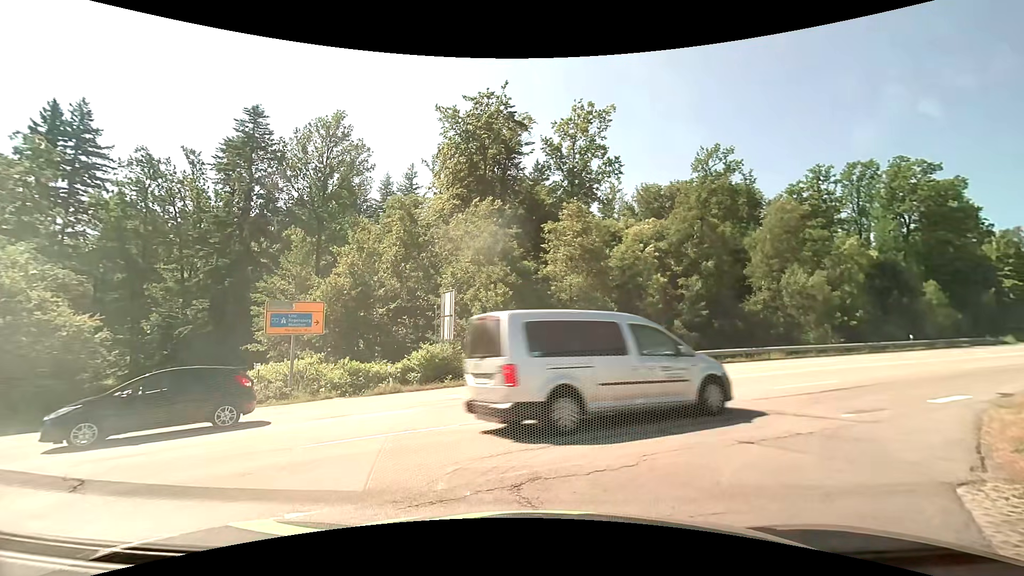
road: residential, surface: asphalt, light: Day
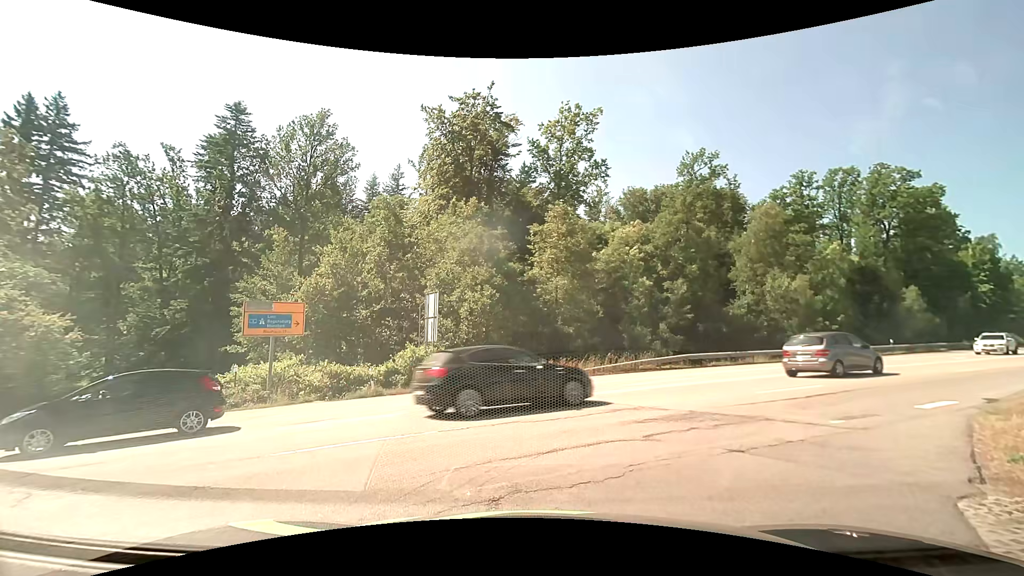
(0.0, +0.4) m; 0°
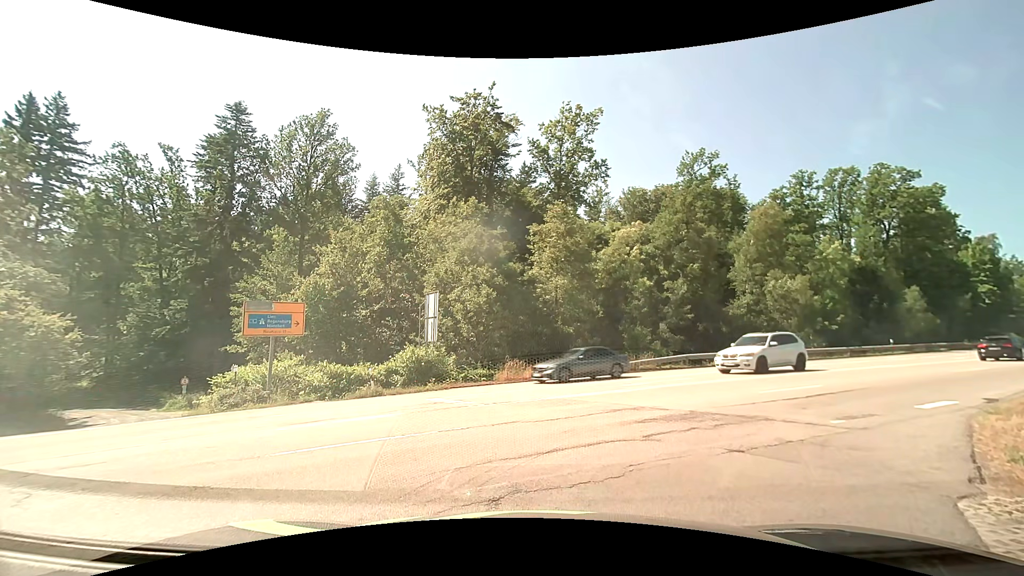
(0.0, 0.0) m; 0°
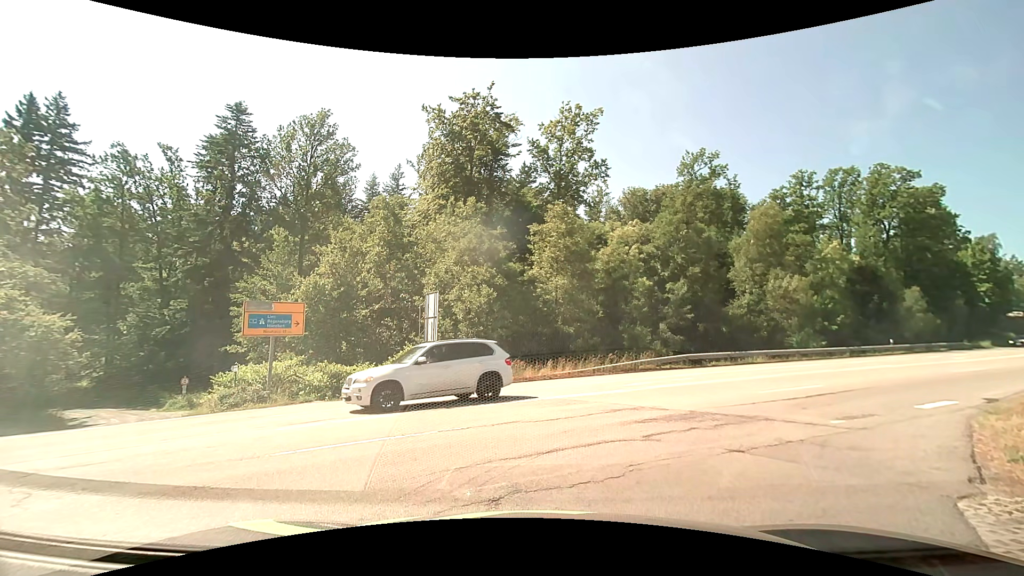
(0.0, 0.0) m; 0°
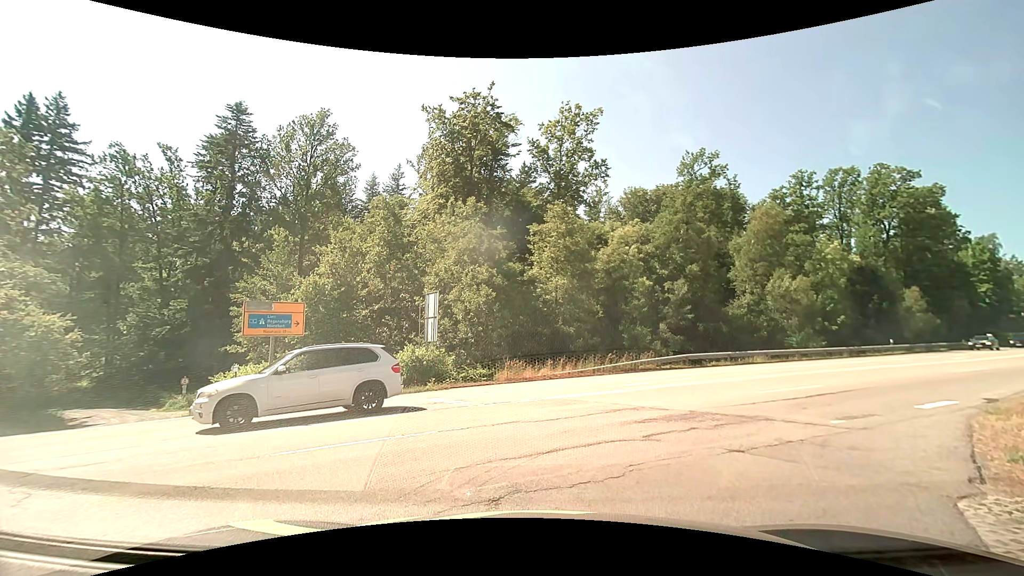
(0.0, 0.0) m; 0°
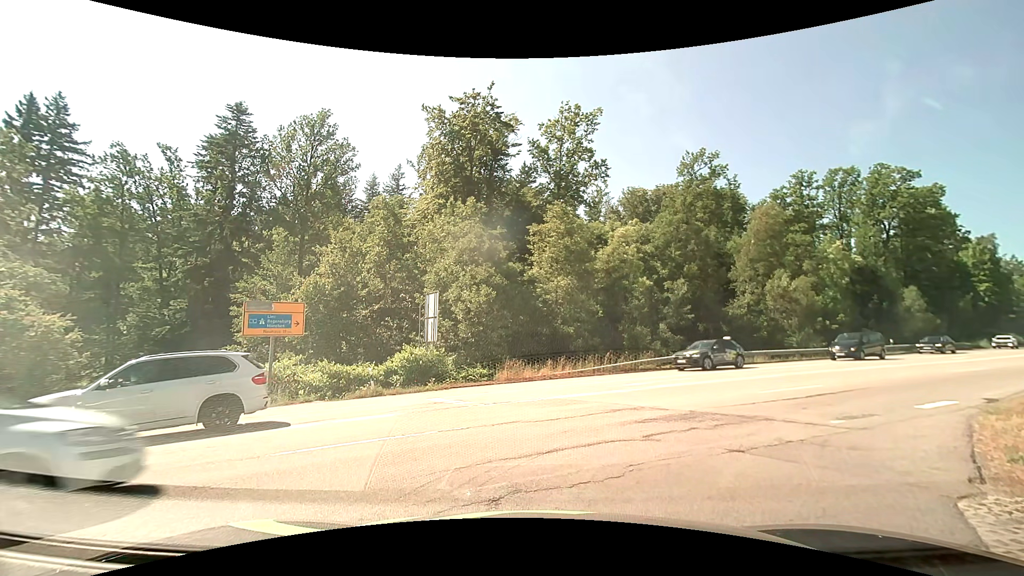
(0.0, 0.0) m; 0°
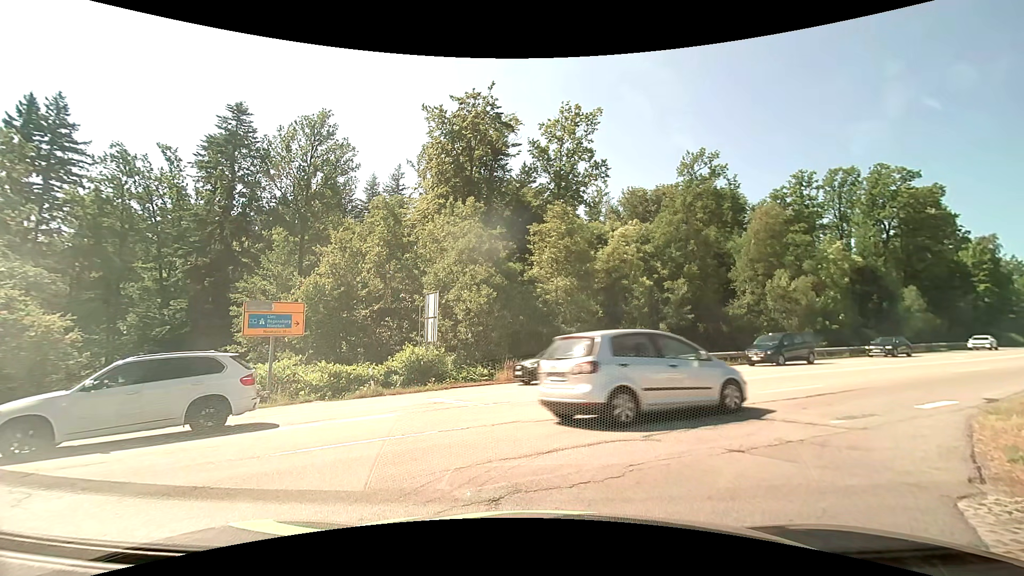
(0.0, 0.0) m; 0°
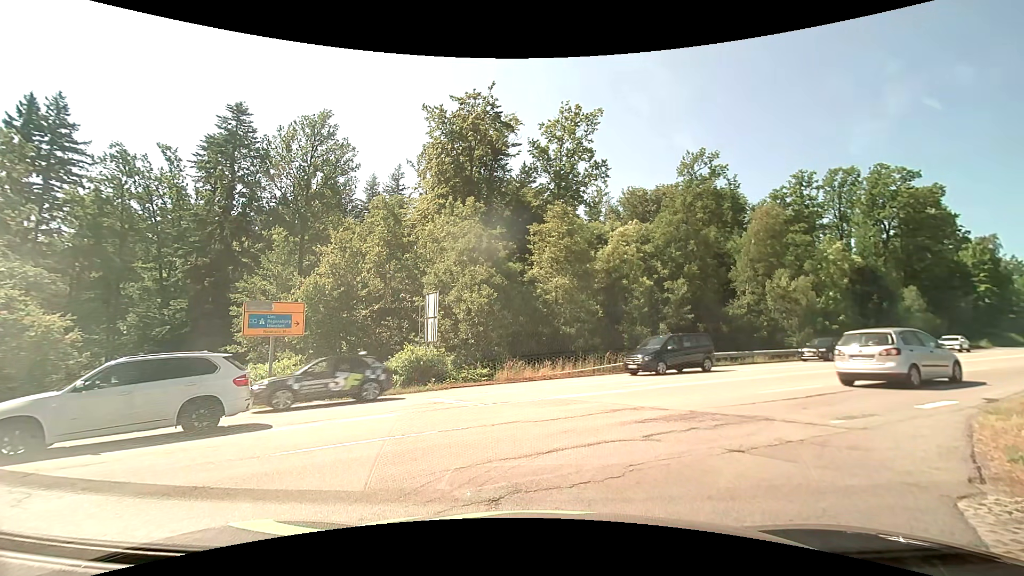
(0.0, 0.0) m; 0°
(+3, +9) (+10, +16) (+19, +22) (+27, +27) (+36, +32) (+44, +38) (+52, +44) (+60, +50) (+68, +56) (+76, +62) m
